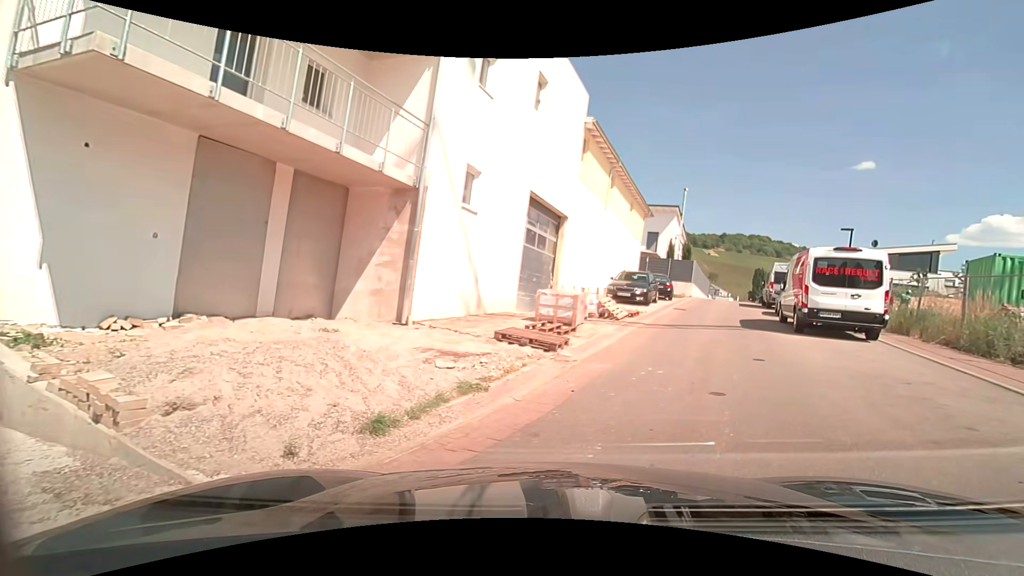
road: residential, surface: asphalt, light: Day
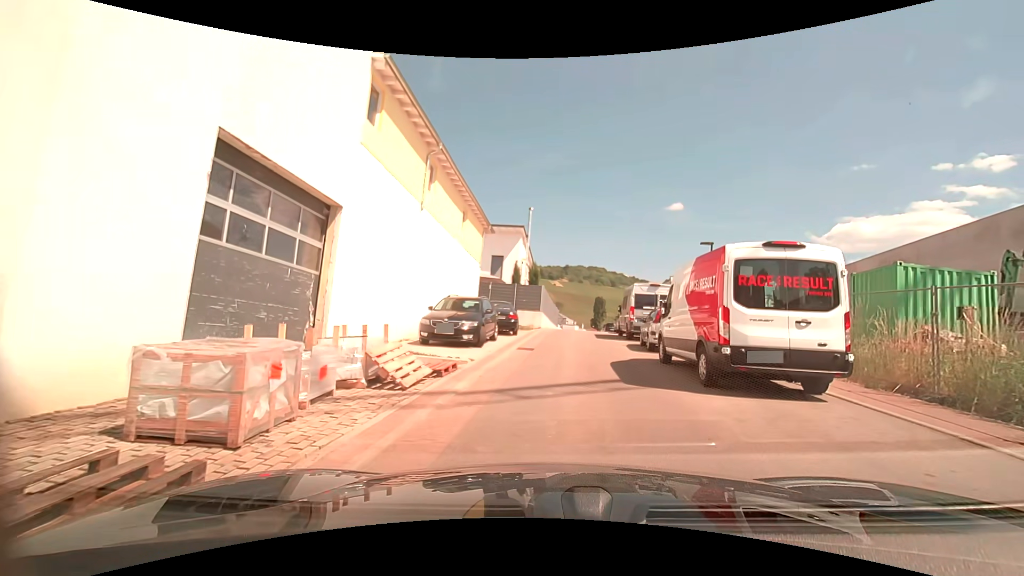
(+1.2, +7.5) m; +14°
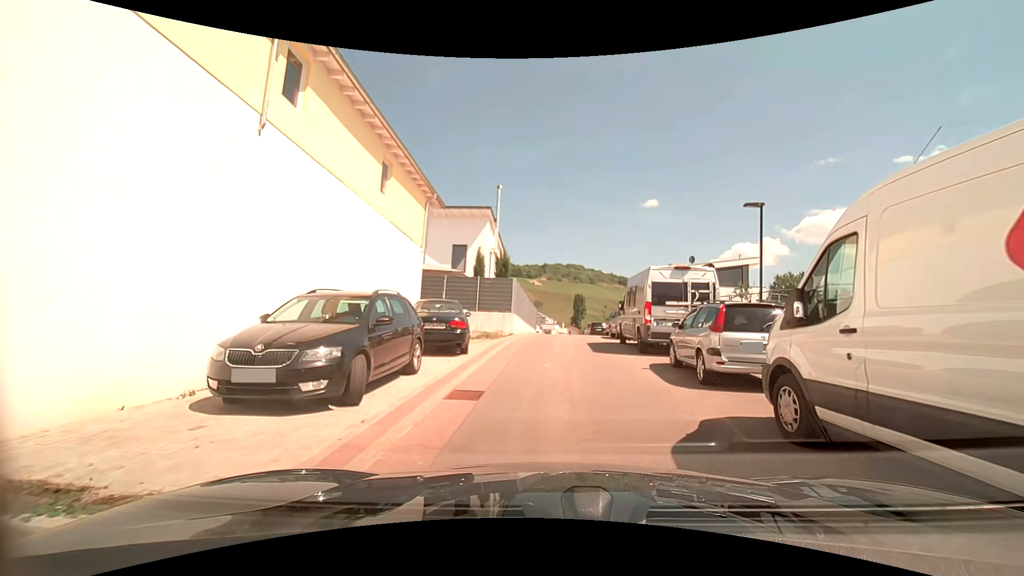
(+0.1, +7.9) m; +1°
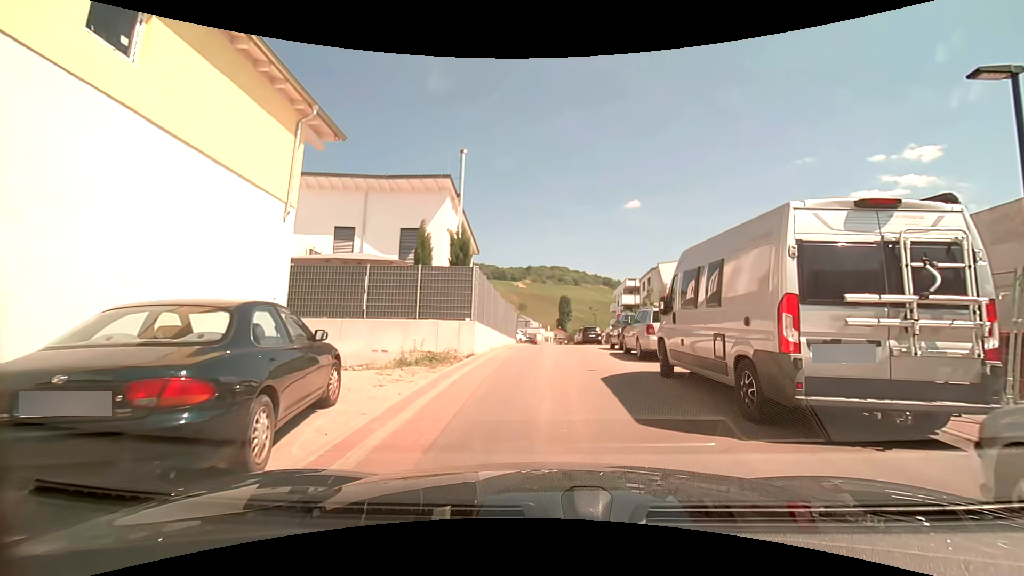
(+0.1, +8.7) m; +1°
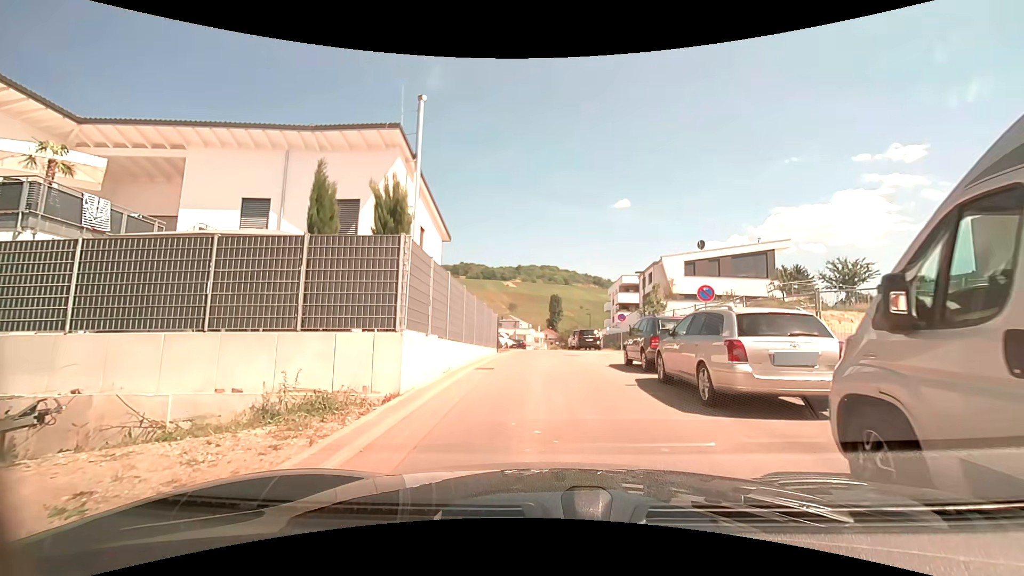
(+0.2, +6.8) m; +1°
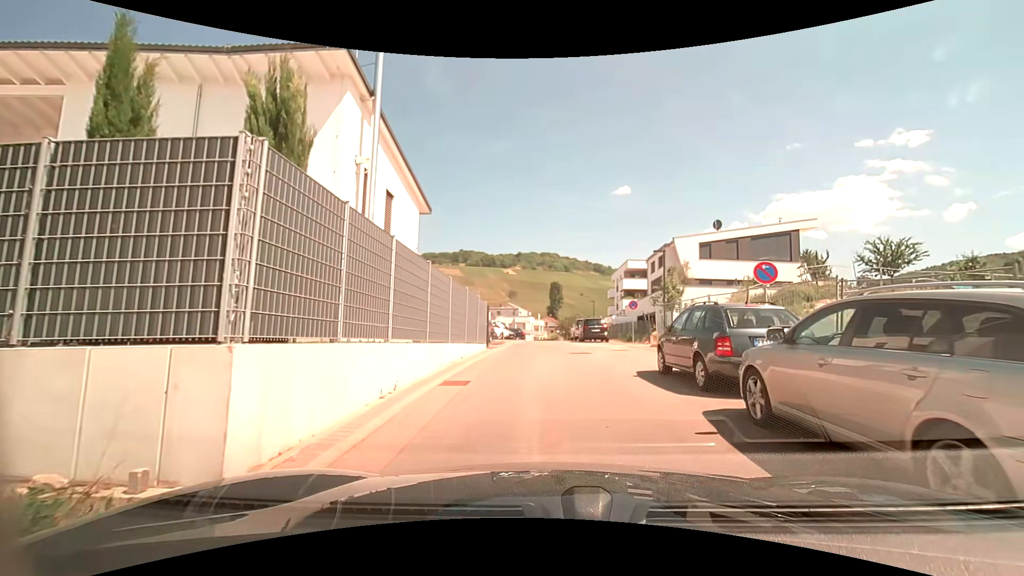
(0.0, +4.6) m; +1°
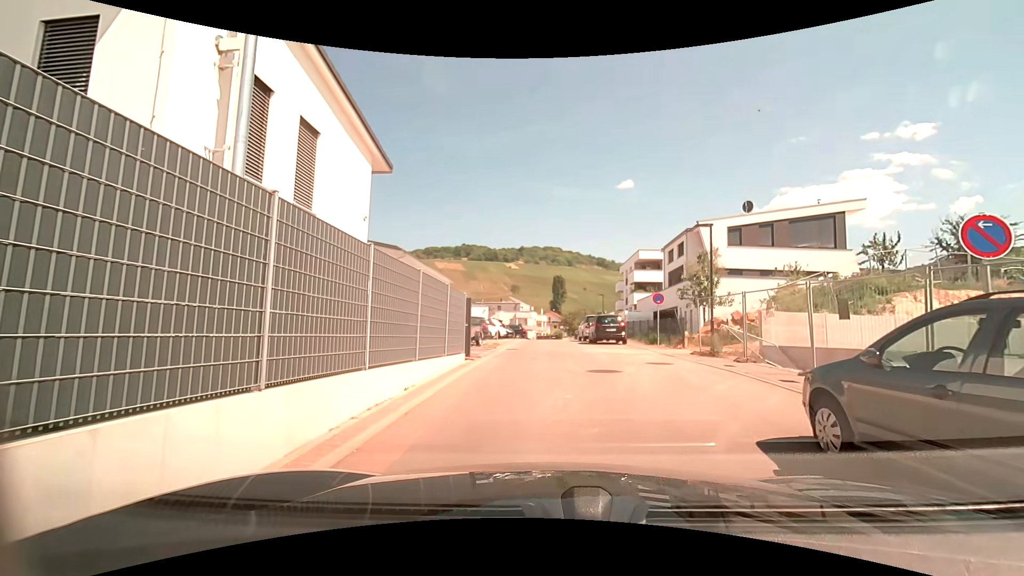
(-0.1, +6.0) m; -1°
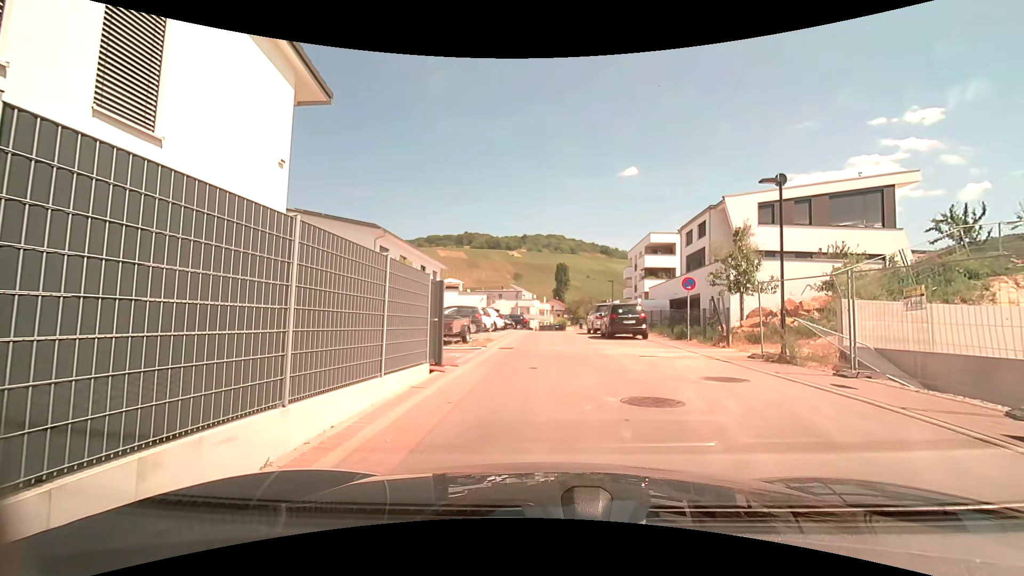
(0.0, +4.6) m; -2°
